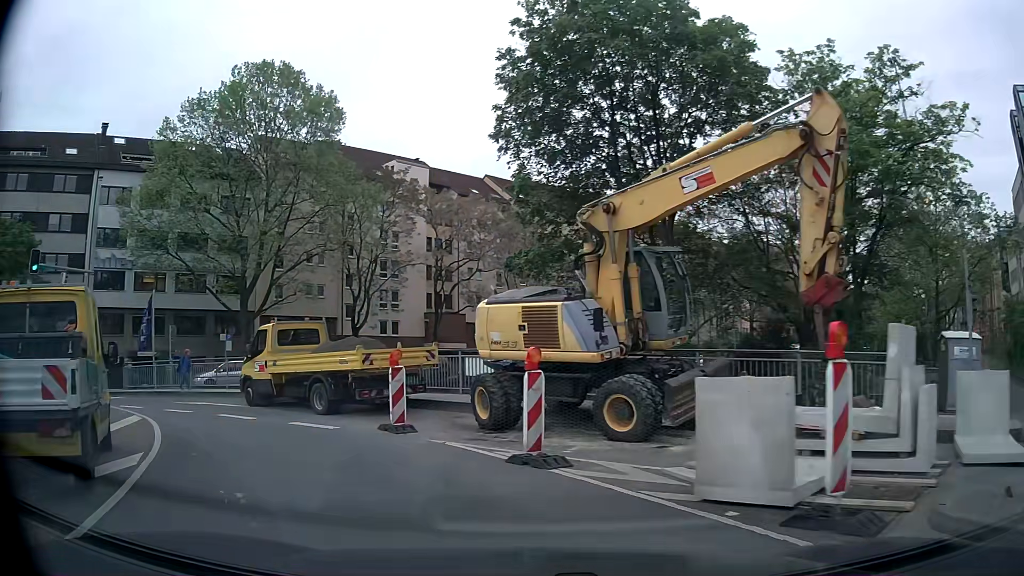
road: primary_link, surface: asphalt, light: Day
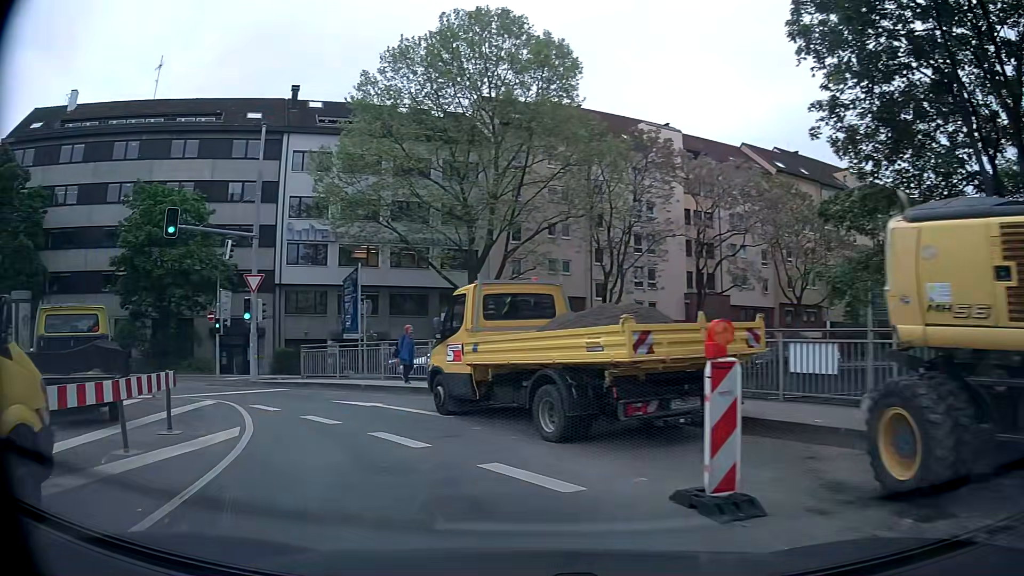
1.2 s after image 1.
(-1.2, +7.0) m; -20°
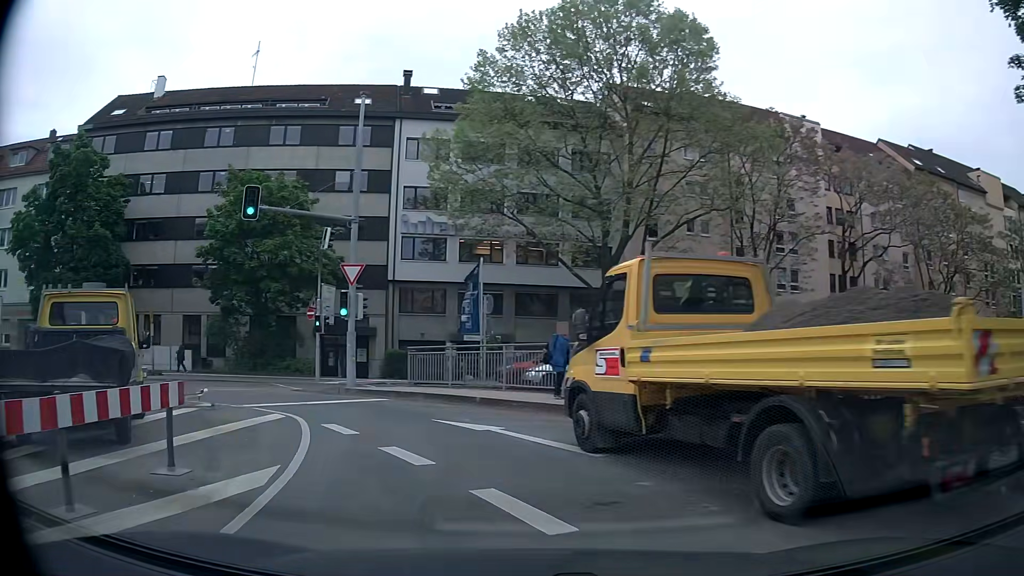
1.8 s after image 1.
(-0.3, +3.8) m; -9°
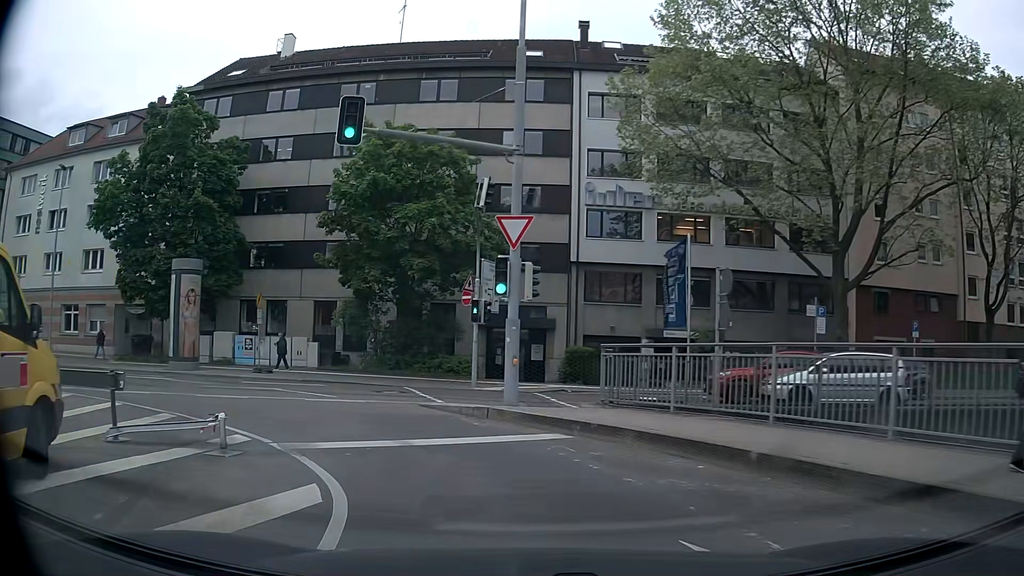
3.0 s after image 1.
(-1.3, +7.7) m; -18°
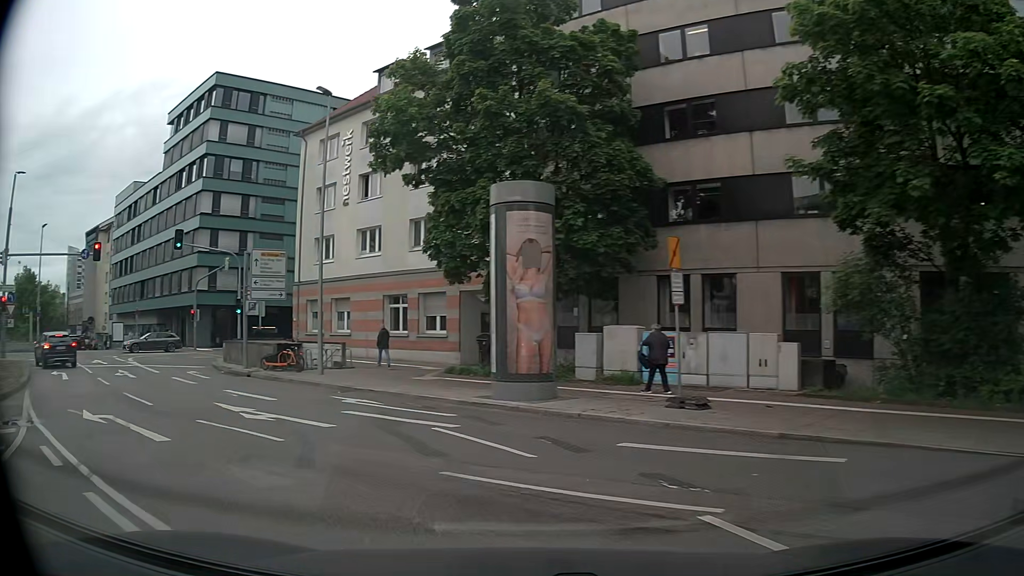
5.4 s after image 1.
(-4.2, +14.5) m; -37°
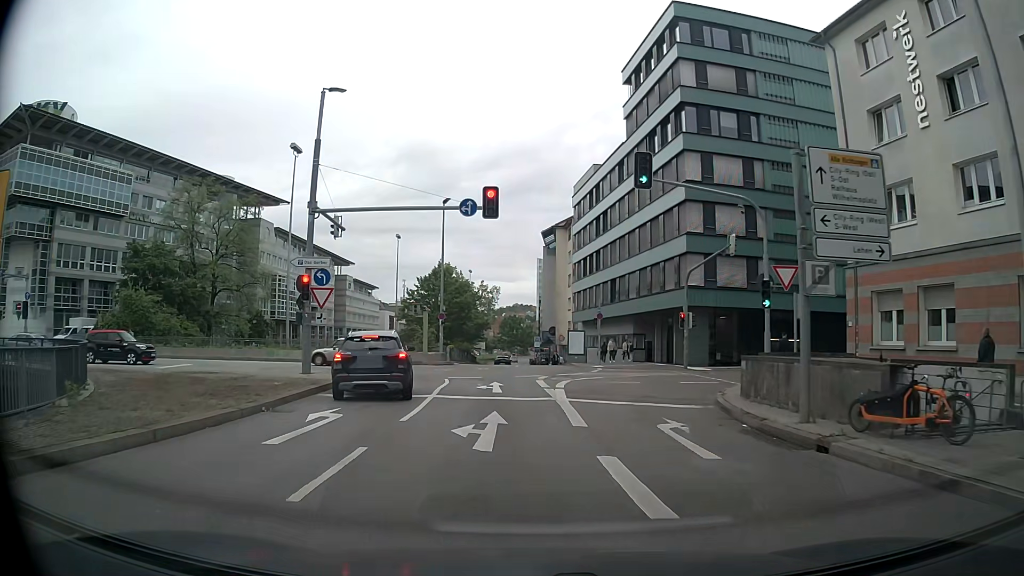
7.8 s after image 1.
(-6.7, +14.6) m; -44°
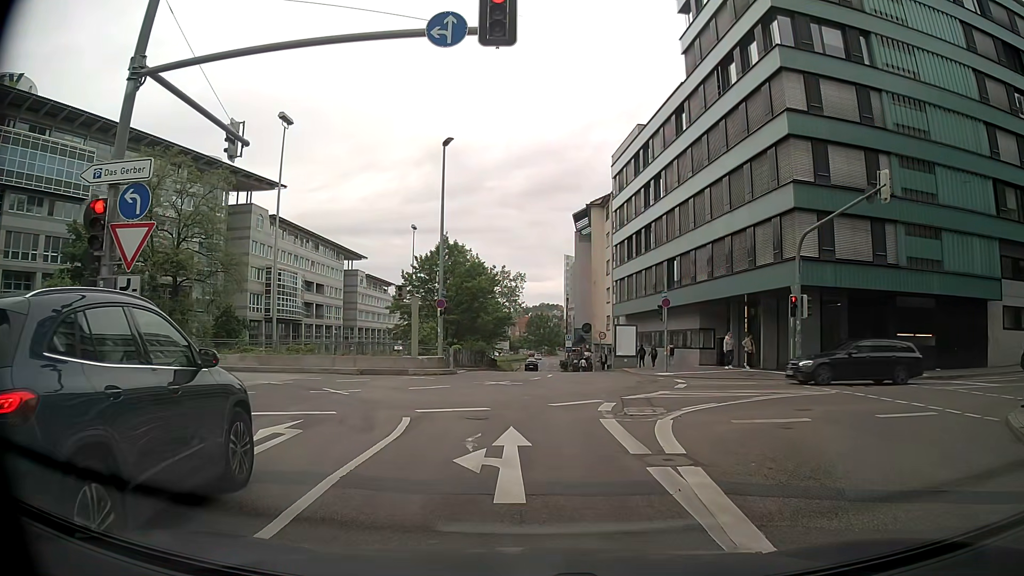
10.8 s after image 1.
(-0.4, +12.2) m; -3°
